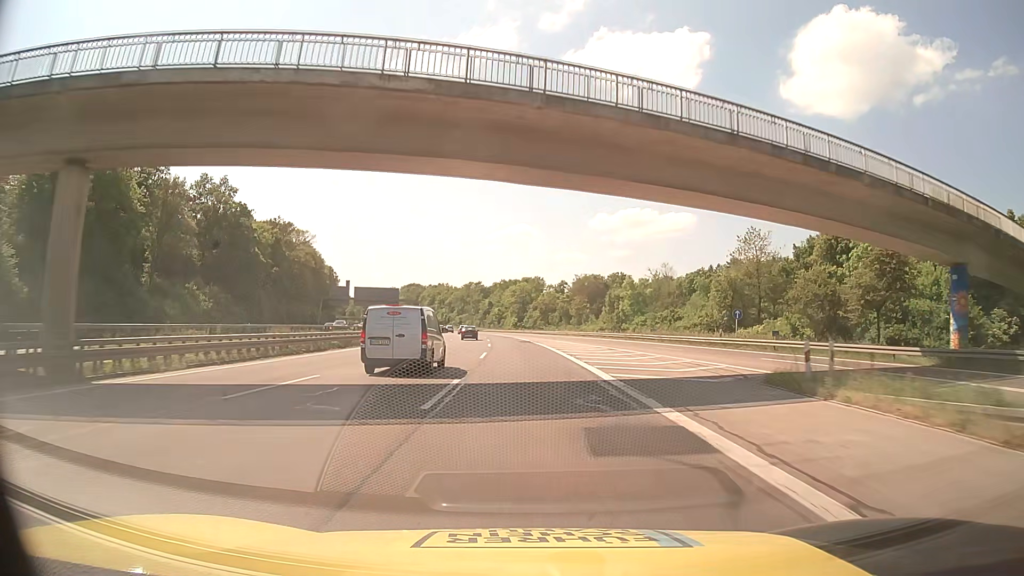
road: motorway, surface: asphalt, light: Day
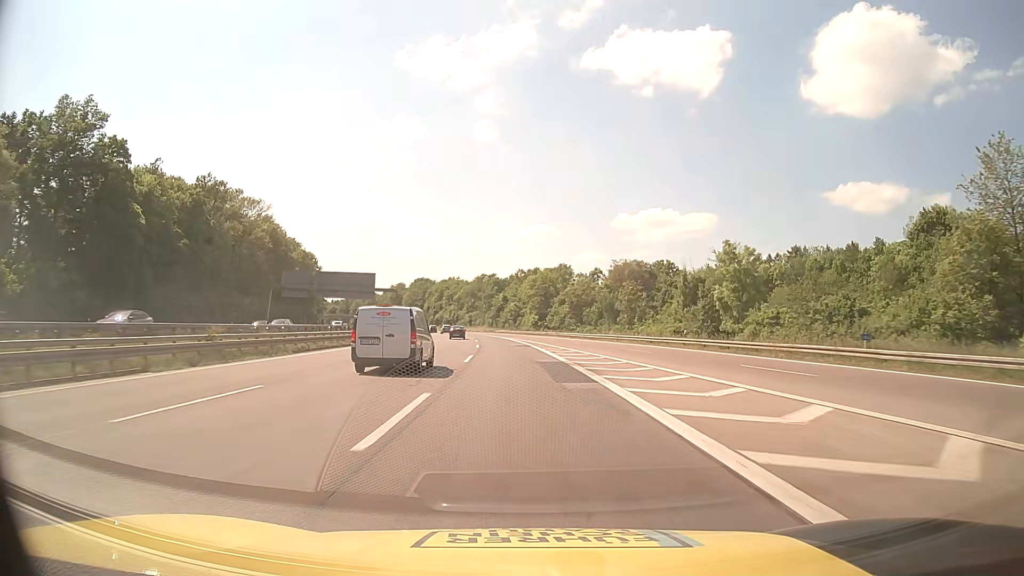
(-0.5, +39.6) m; -2°
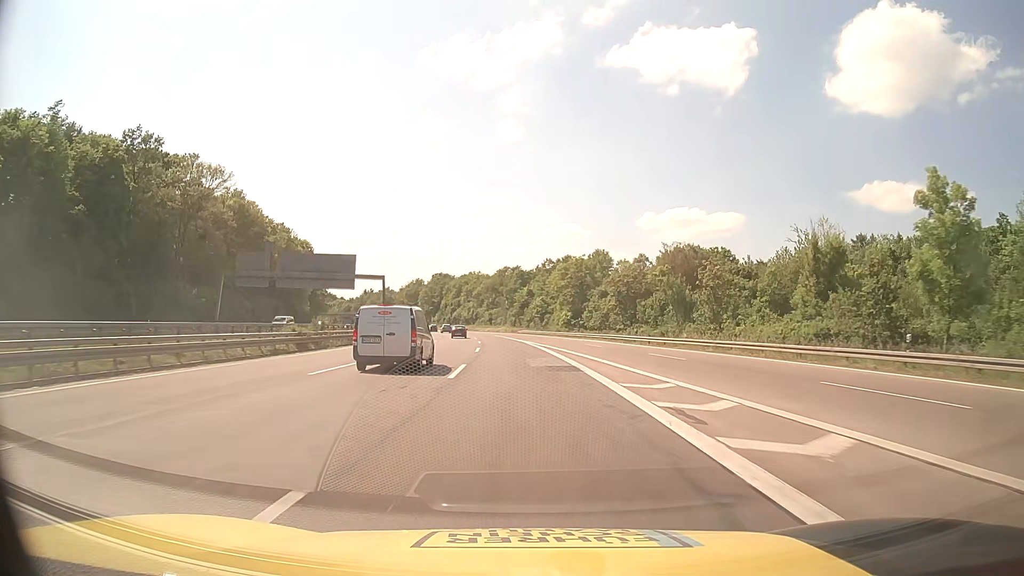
(-0.6, +26.4) m; -2°
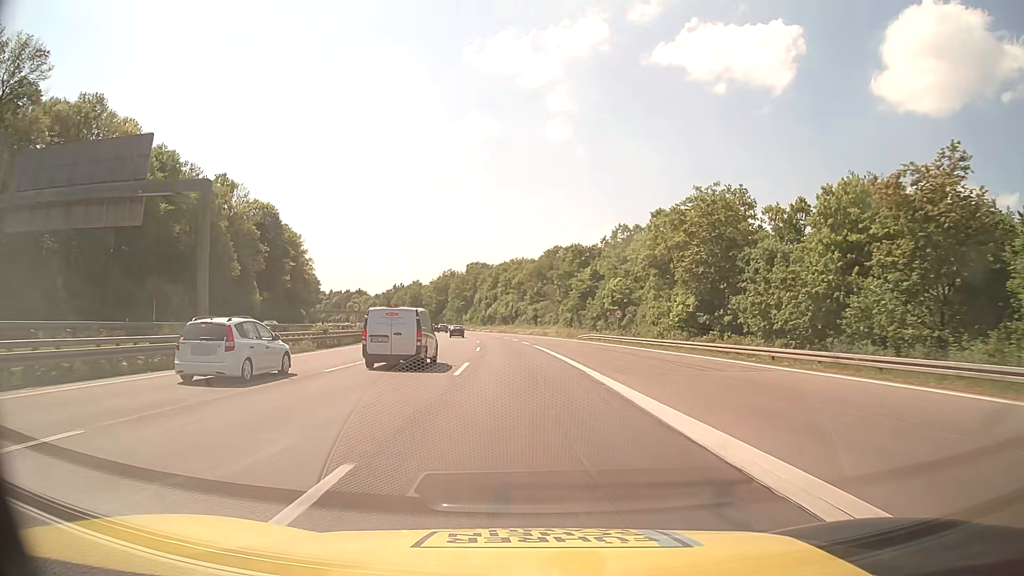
(-2.0, +52.9) m; -4°
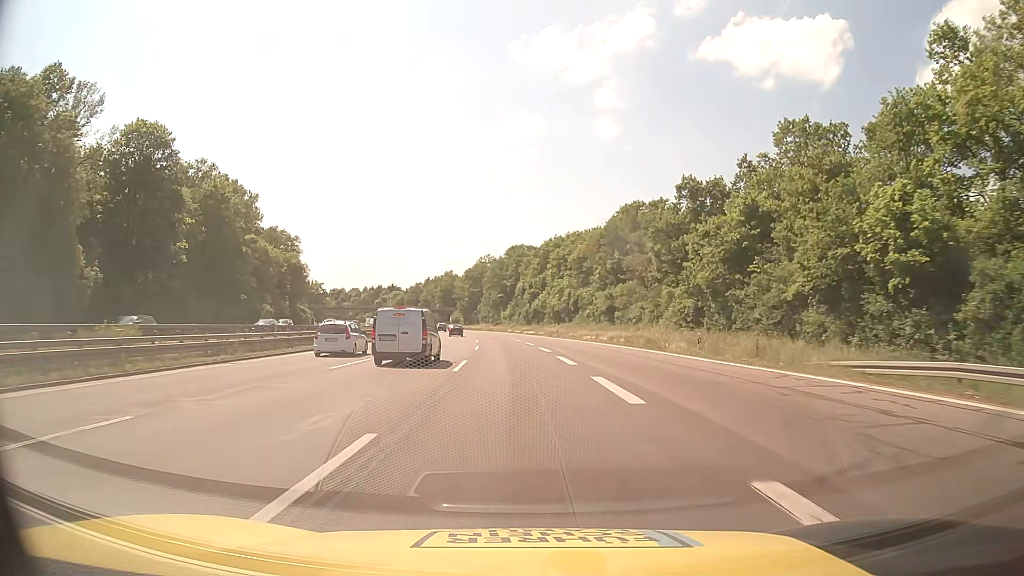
(-1.8, +53.0) m; -4°
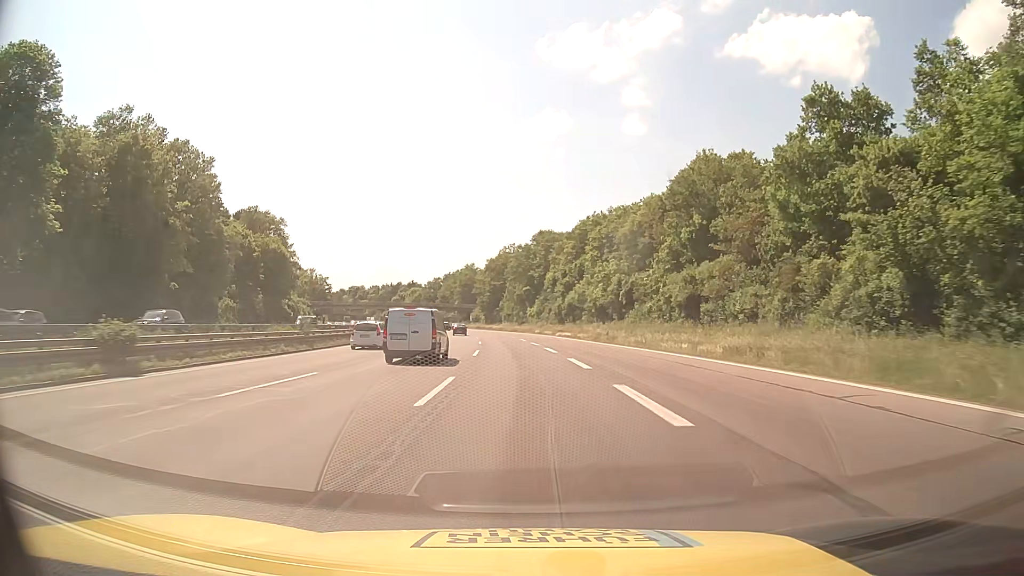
(-0.5, +26.5) m; -2°
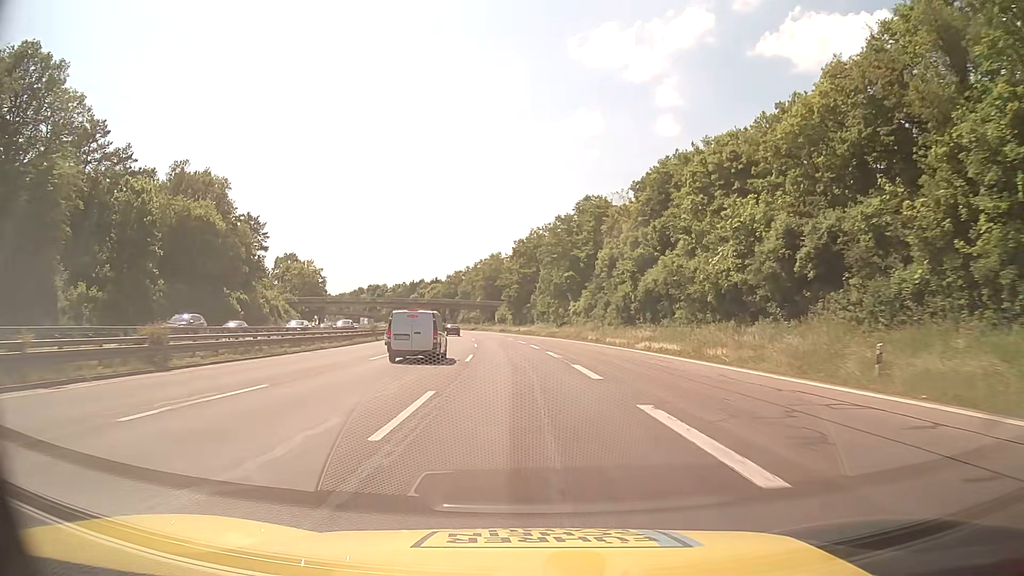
(-1.0, +39.8) m; -3°
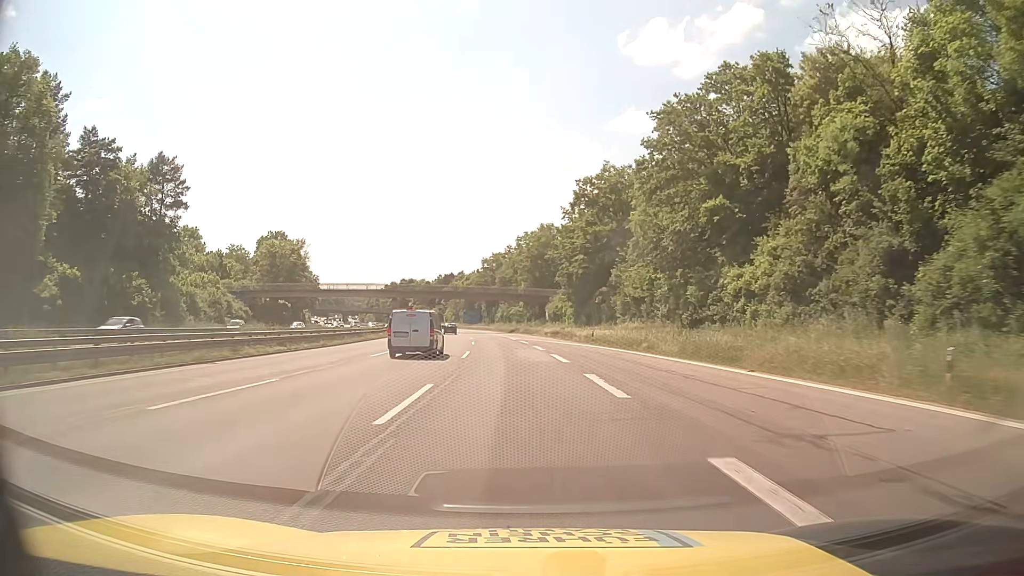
(-2.1, +53.0) m; -4°
(0, +10) (0, +20) (-1, +30) (-1, +40) (-2, +50) (-3, +60) (-4, +70) (-5, +80) (-6, +90) (-8, +100) m
